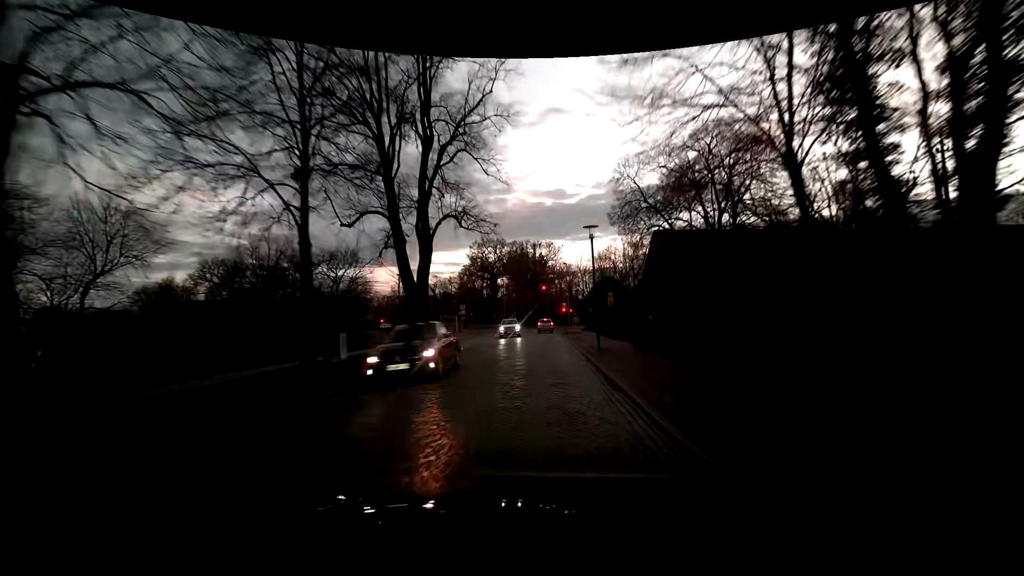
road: residential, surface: sett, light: Dusk
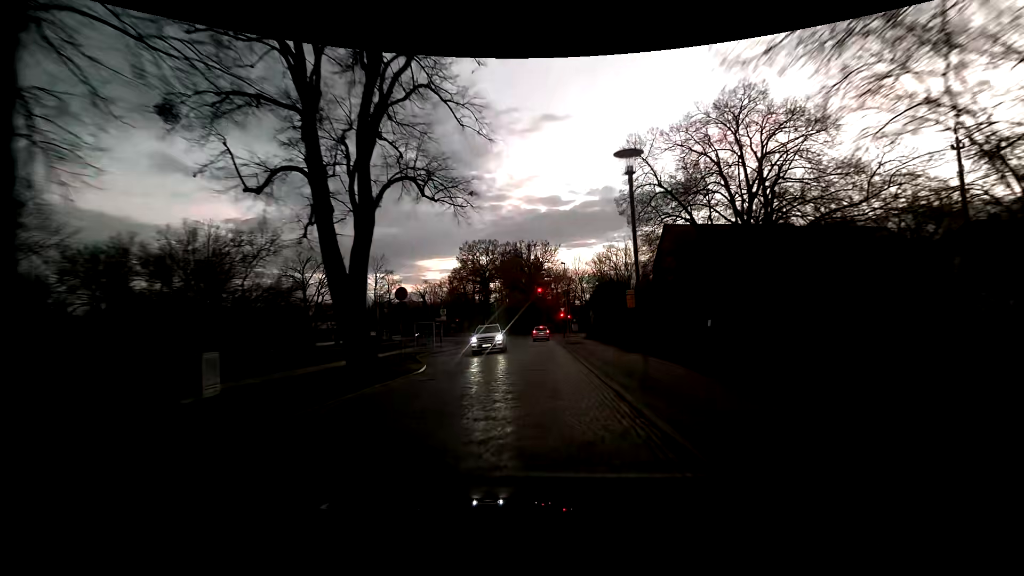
(+0.1, +8.8) m; 0°
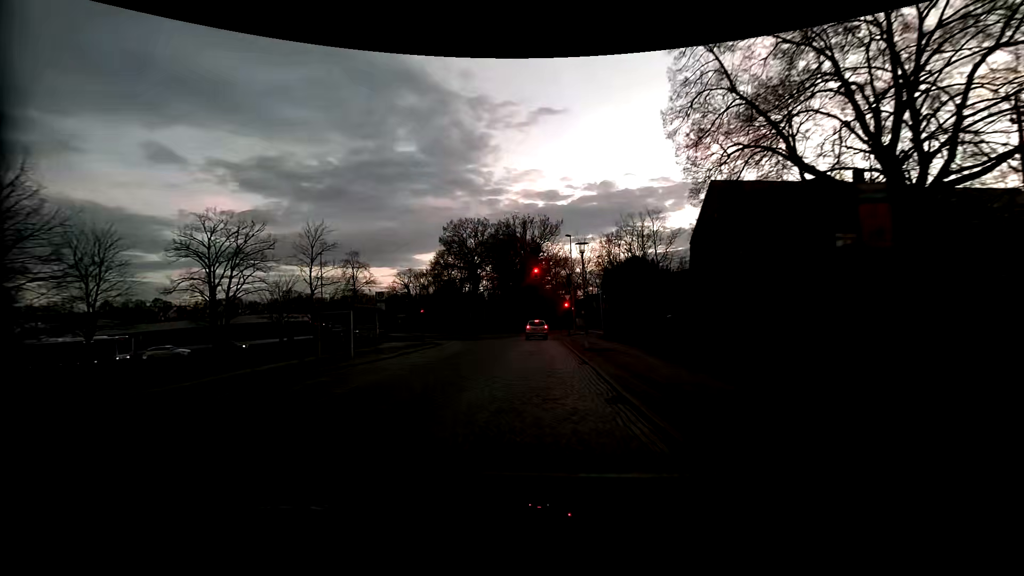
(+0.3, +17.7) m; +1°
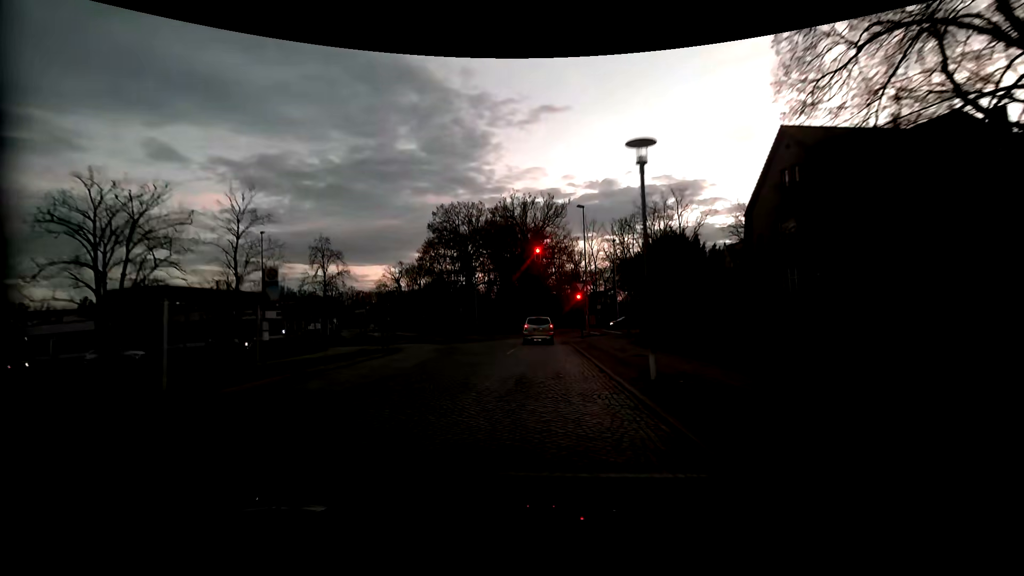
(0.0, +12.1) m; -1°
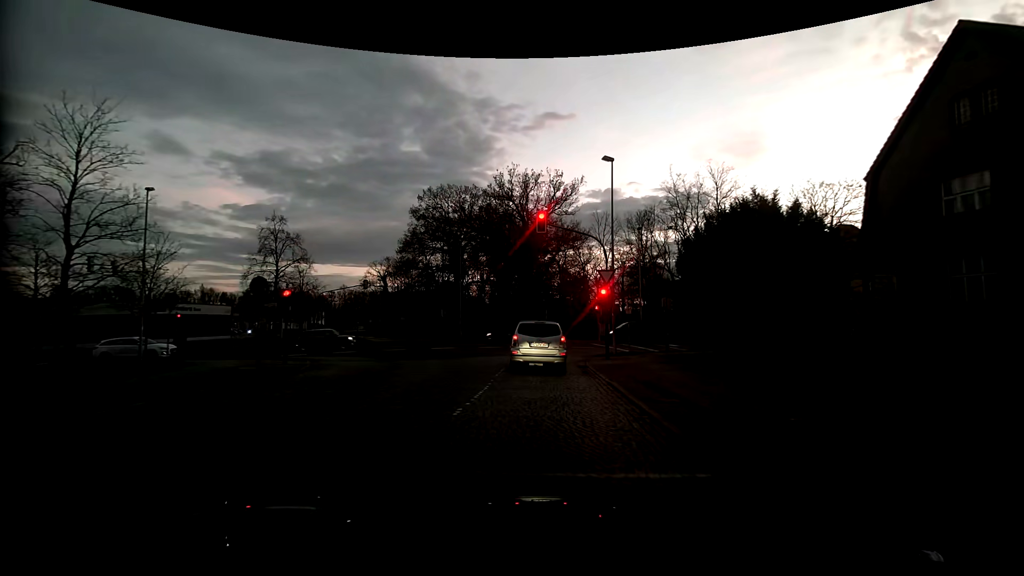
(+0.2, +12.7) m; +2°
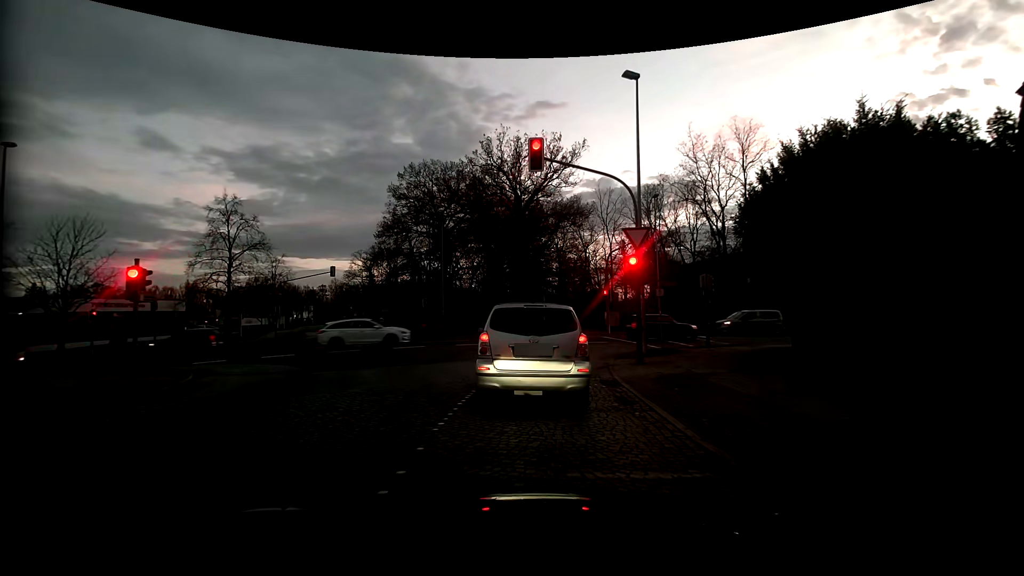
(0.0, +7.4) m; -2°
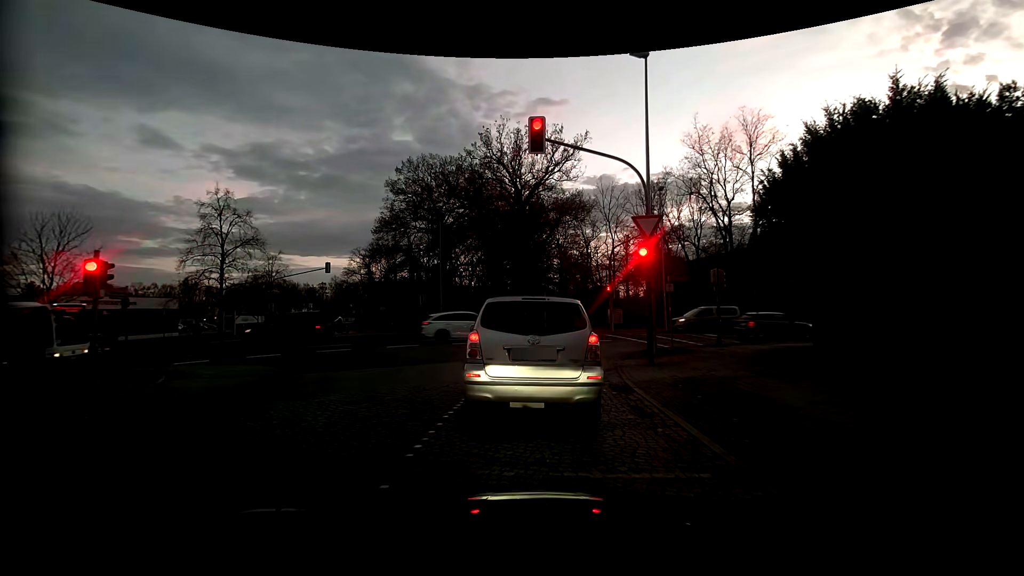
(0.0, +1.2) m; +2°
(0, +10) (-2, +20) (-8, +28) (-17, +31) (-27, +30) (-37, +28) (-47, +26) (-57, +23) (-66, +21) (-76, +19) m
